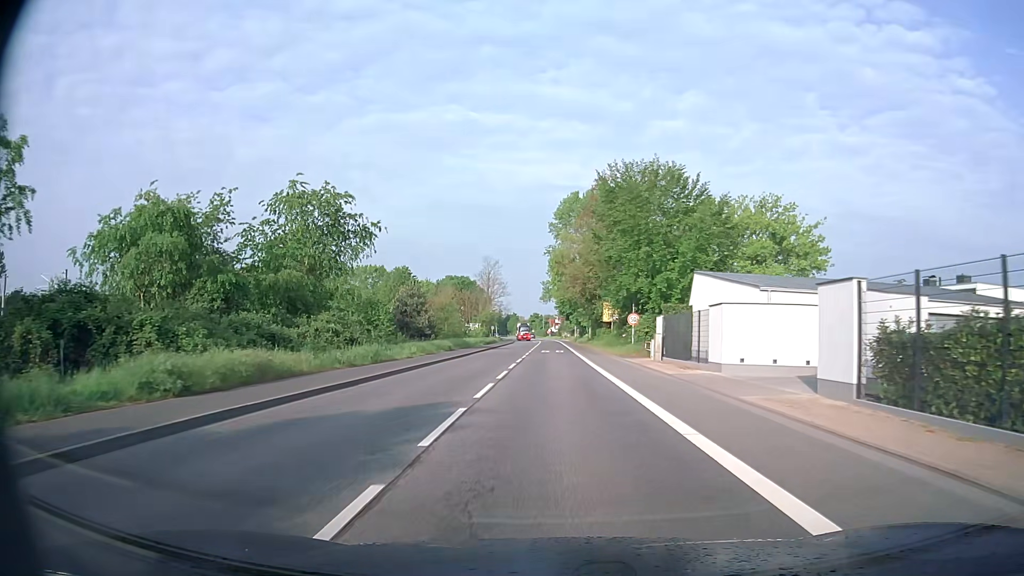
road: secondary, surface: asphalt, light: Day
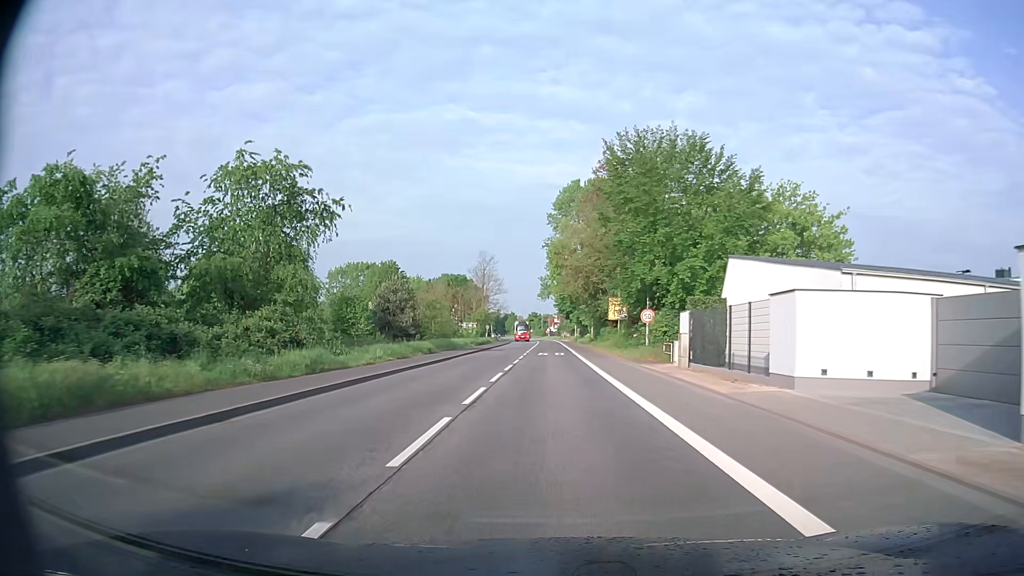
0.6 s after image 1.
(0.0, +7.4) m; 0°
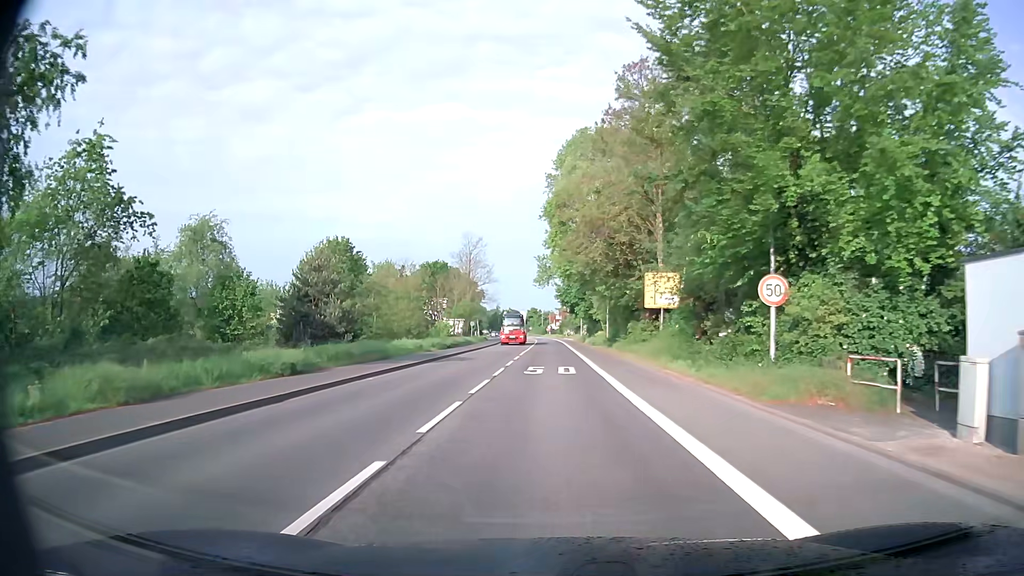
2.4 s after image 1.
(0.0, +22.1) m; 0°
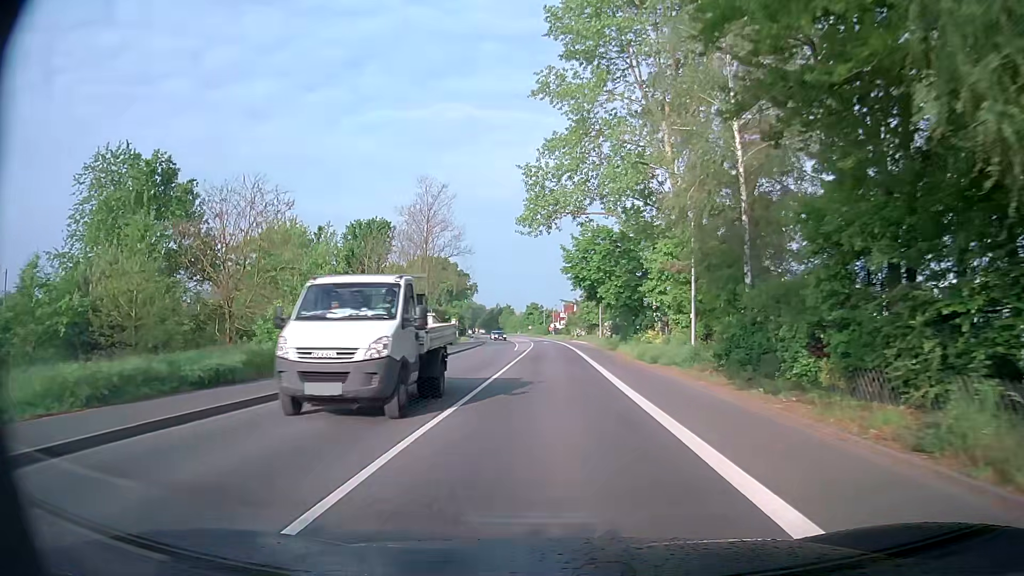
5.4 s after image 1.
(-0.2, +36.8) m; 0°
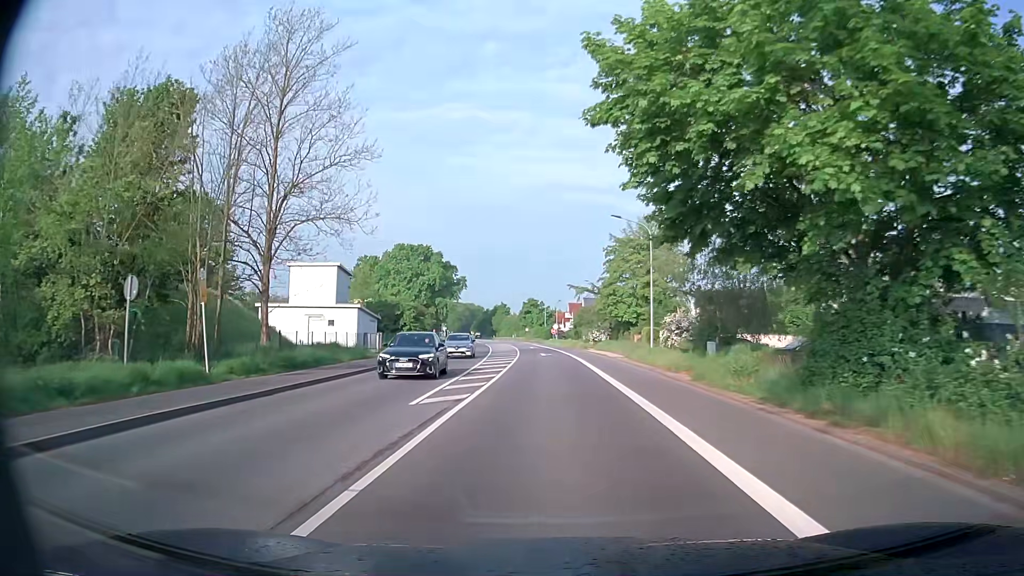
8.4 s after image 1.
(-0.4, +37.0) m; -1°
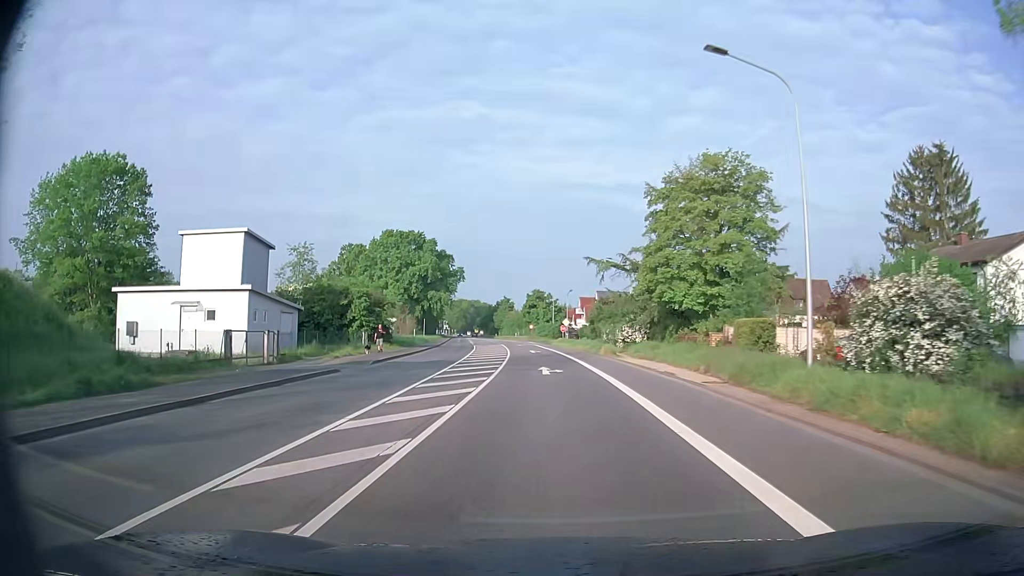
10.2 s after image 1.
(-0.1, +22.2) m; -1°
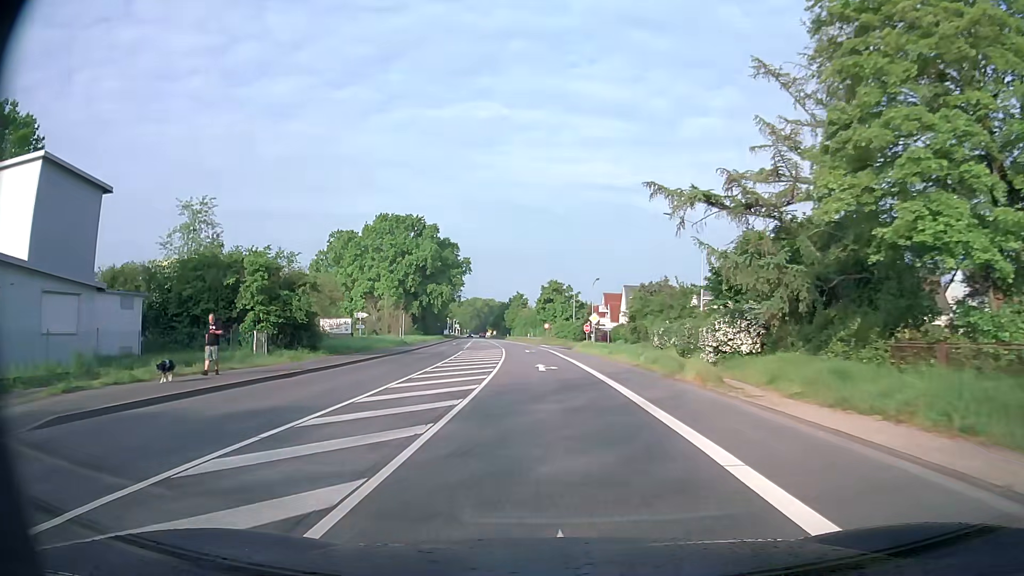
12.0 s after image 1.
(-0.2, +22.3) m; -1°
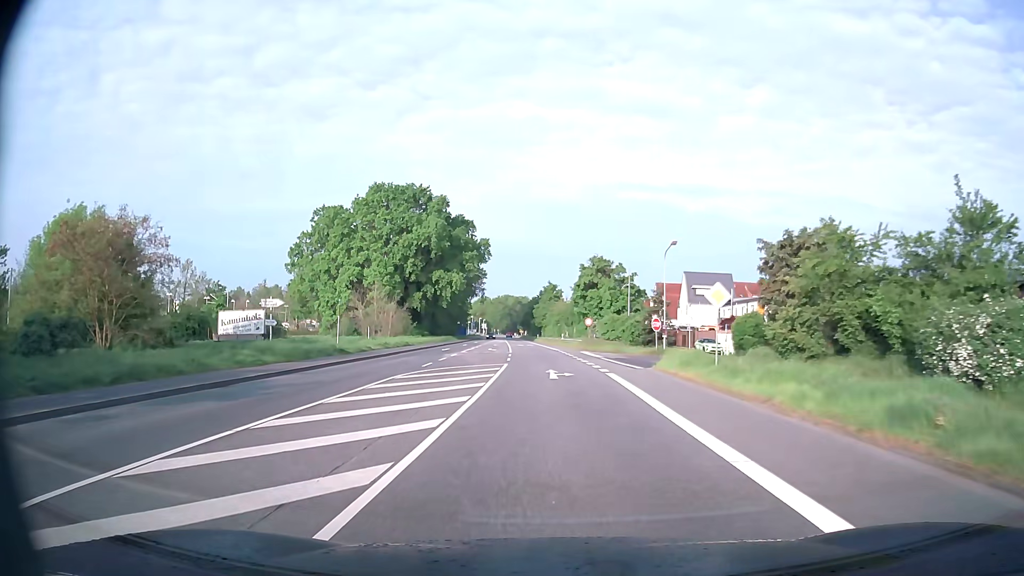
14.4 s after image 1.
(-0.8, +29.8) m; -3°
(0, +10) (0, +20) (-1, +30) (-1, +40) (-1, +50) (-2, +60) (-3, +70) (-3, +80) (-4, +90) (-5, +100) m
